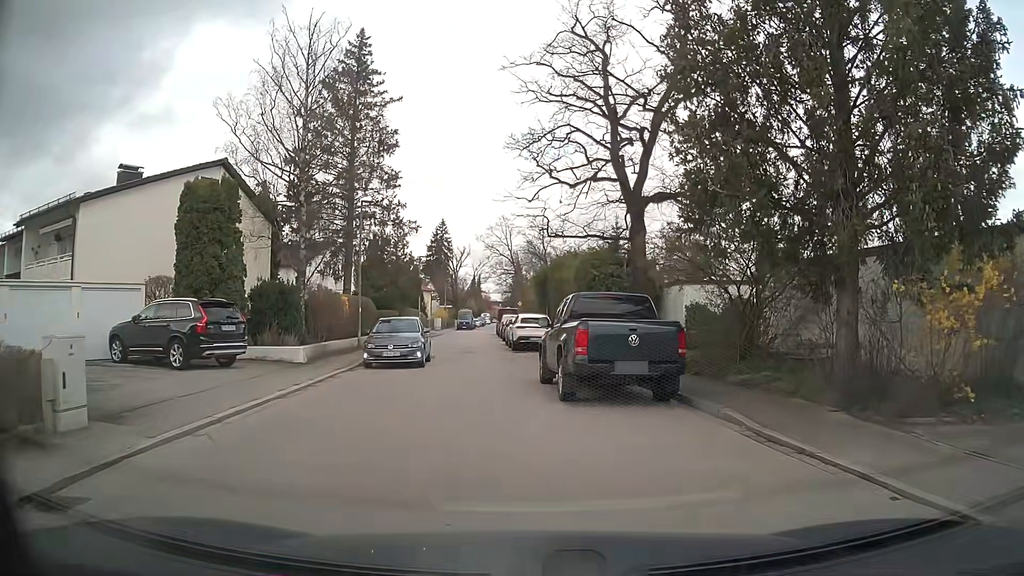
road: residential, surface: asphalt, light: Day
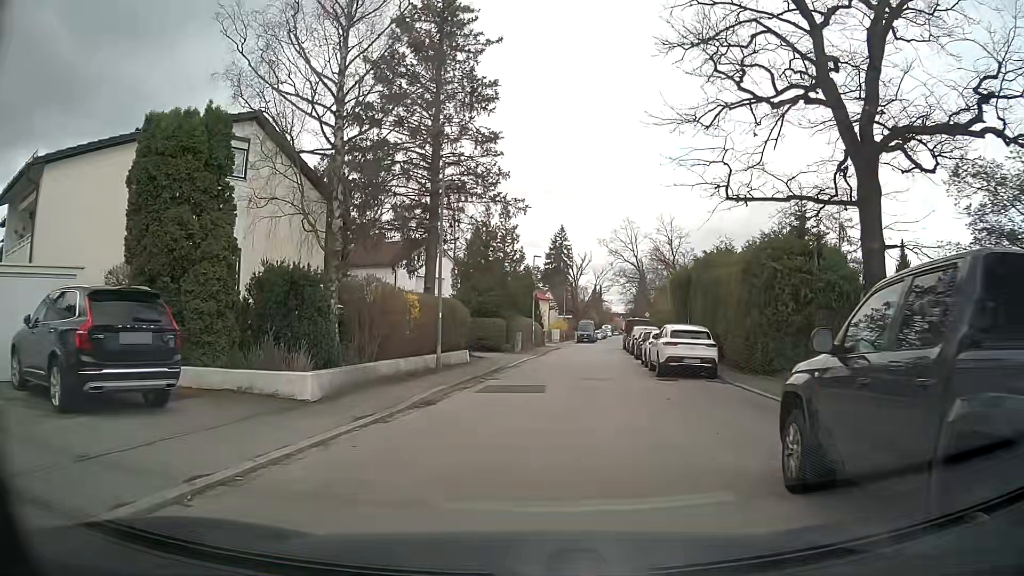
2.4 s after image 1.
(-0.5, +9.0) m; -10°
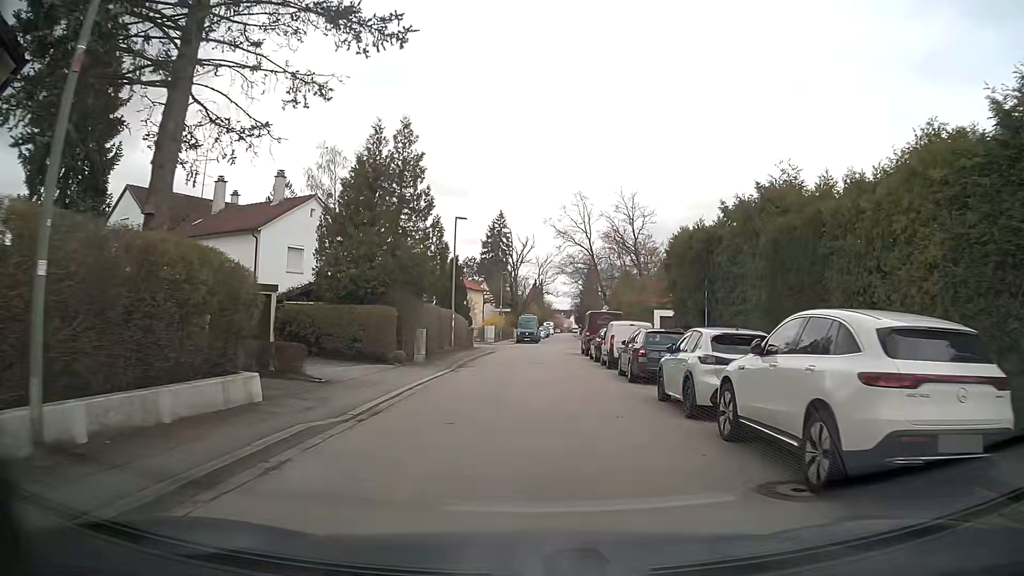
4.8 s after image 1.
(+1.0, +15.8) m; +5°
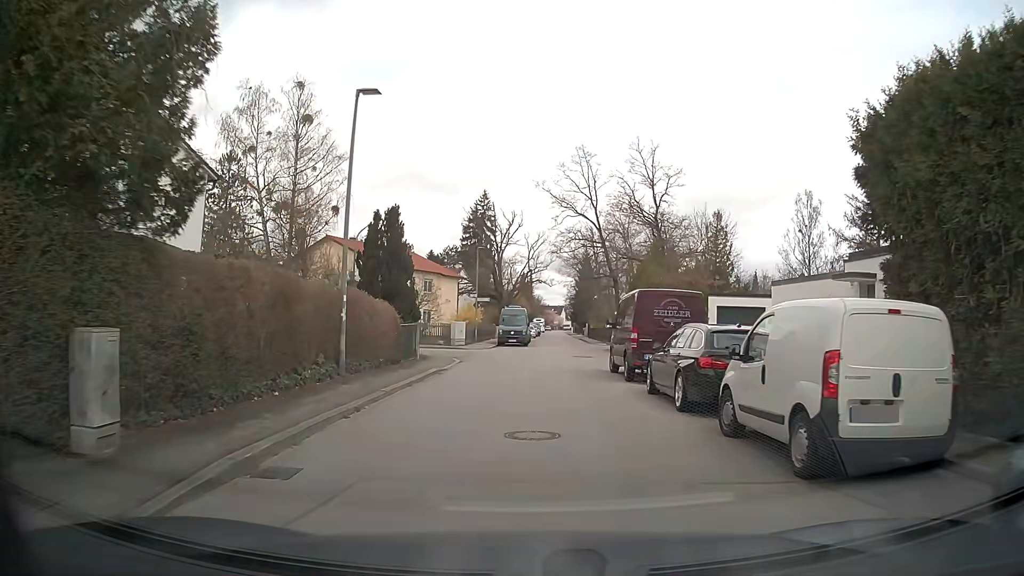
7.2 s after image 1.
(+0.5, +18.0) m; +2°
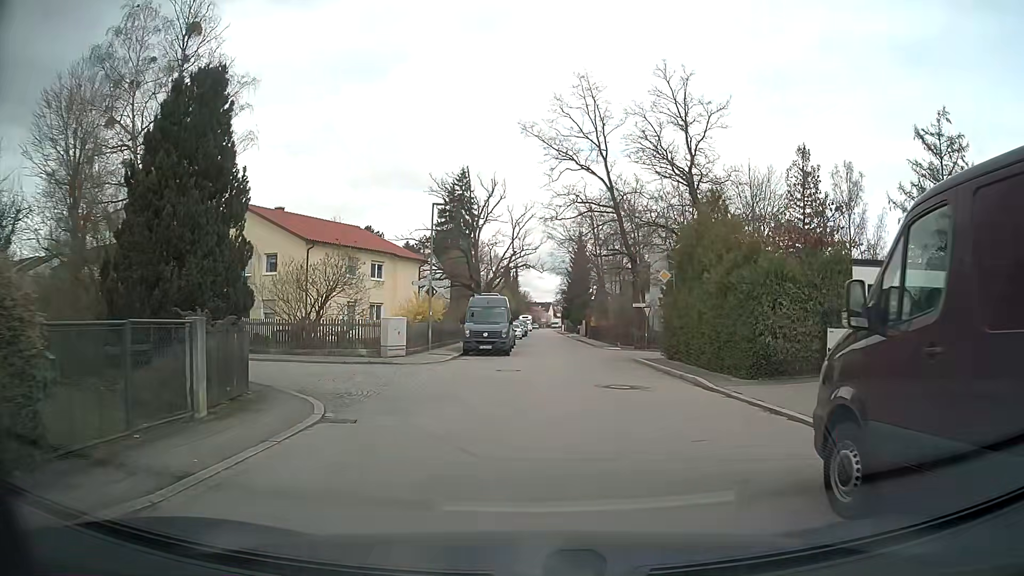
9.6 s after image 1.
(+0.2, +16.0) m; +2°
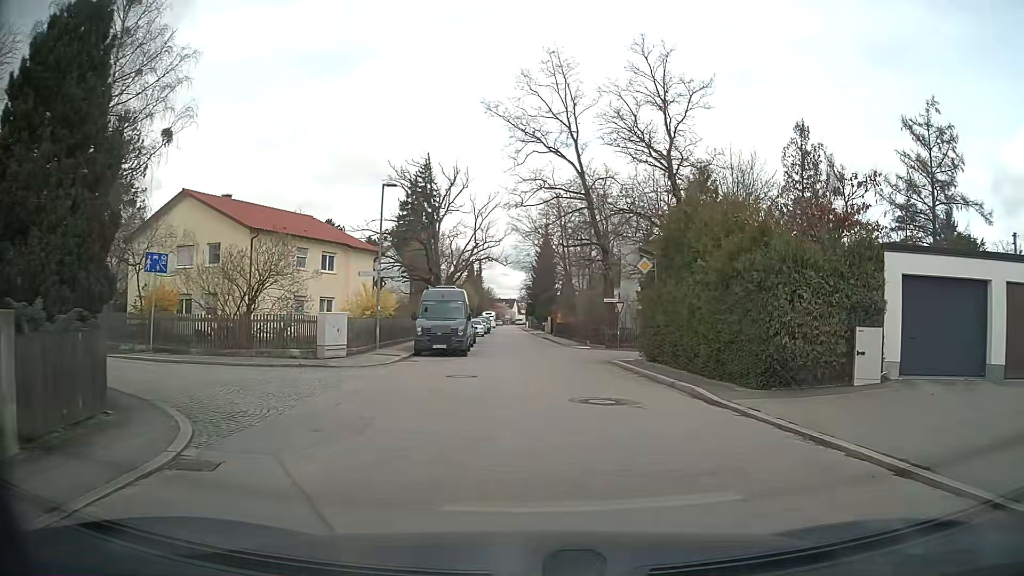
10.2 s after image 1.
(0.0, +3.3) m; +3°
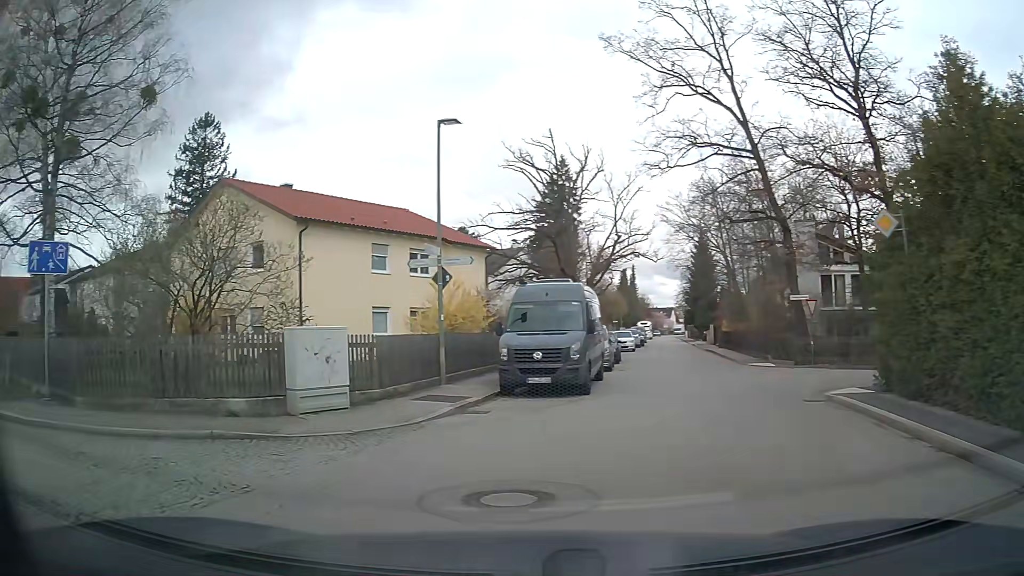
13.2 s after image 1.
(+0.4, +10.3) m; -14°
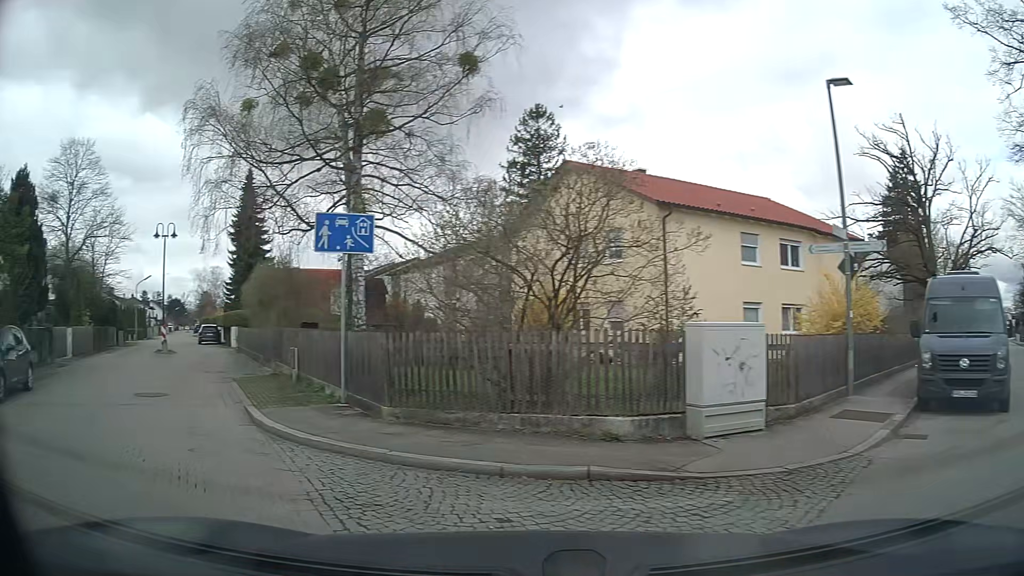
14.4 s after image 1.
(-0.7, +2.9) m; -28°
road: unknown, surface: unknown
